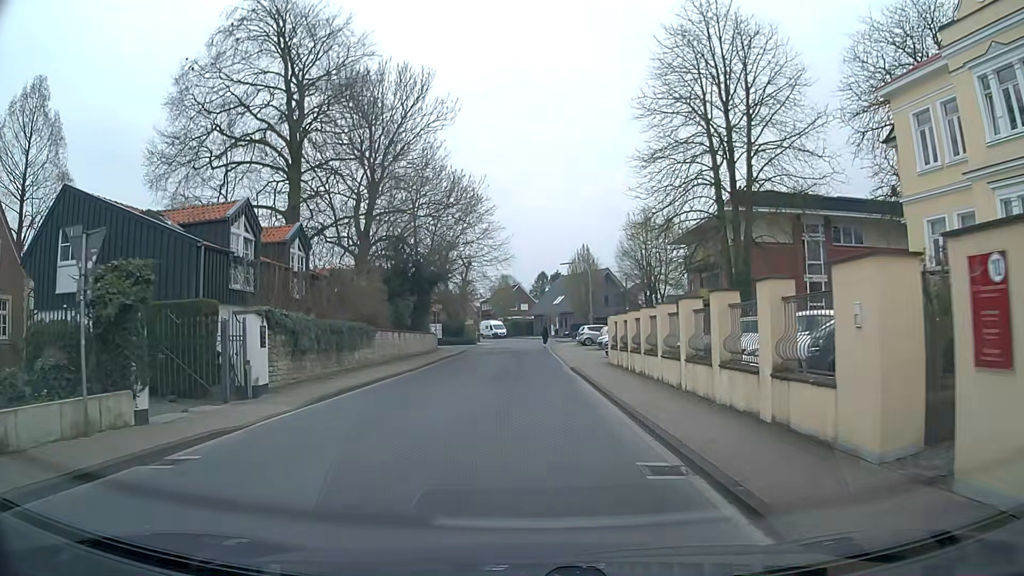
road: residential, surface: asphalt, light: Day
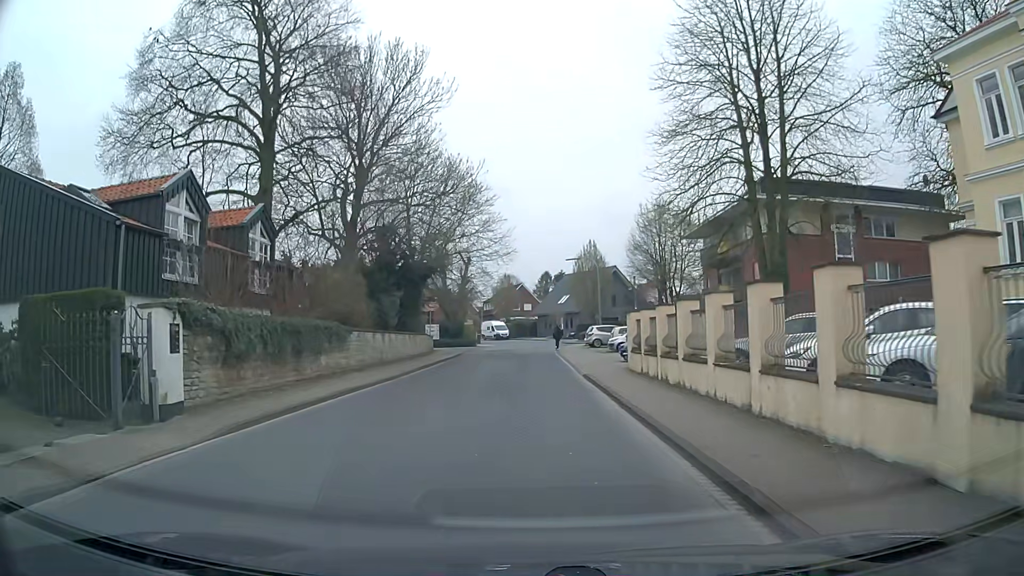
(0.0, +4.4) m; -1°
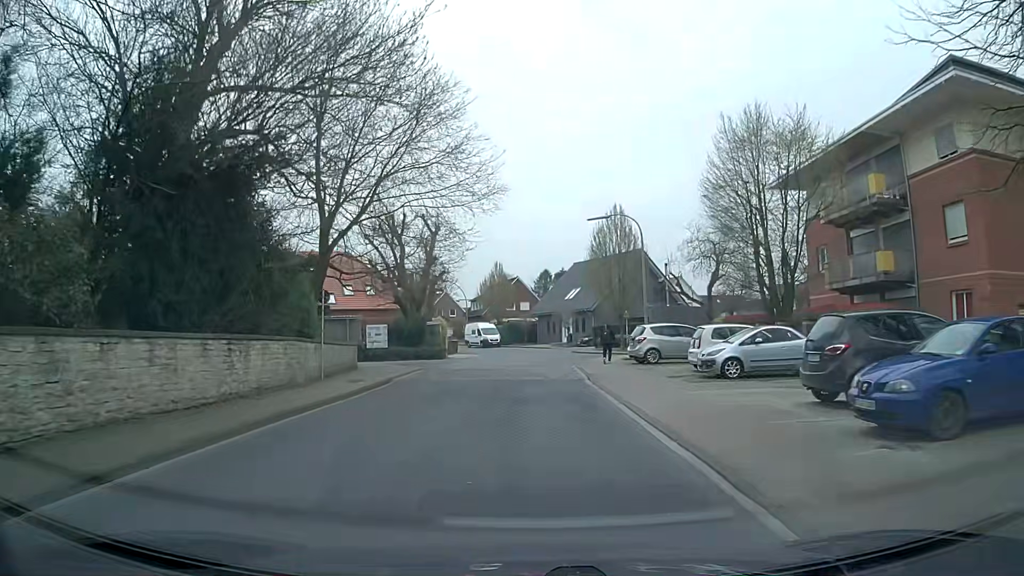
(-0.1, +22.1) m; 0°
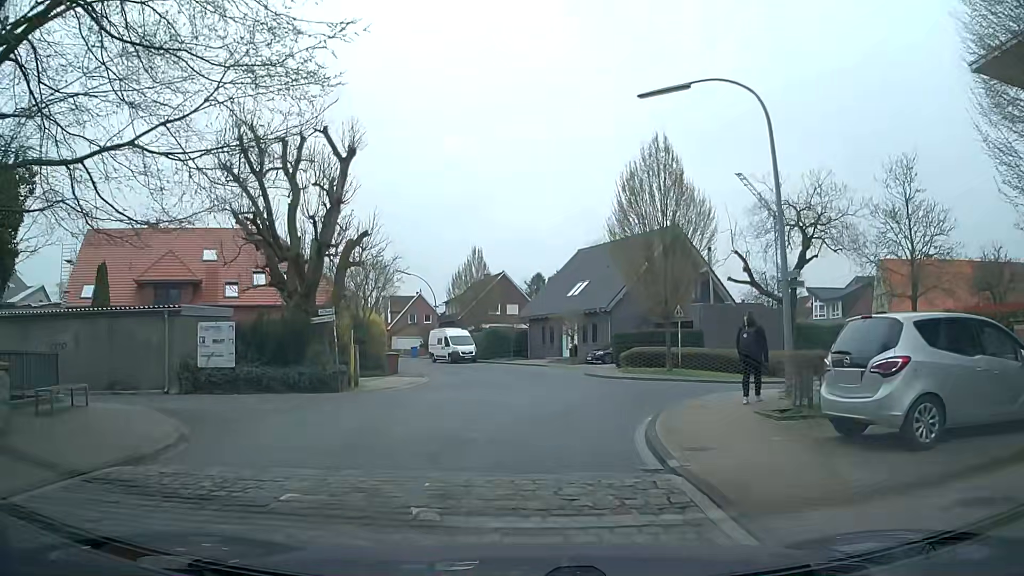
(+0.4, +19.6) m; +1°
(0, +10) (+3, +19) (+12, +24) (+21, +28) (+31, +31) (+40, +35) (+49, +39) (+59, +41) (+69, +41) (+78, +38) m
